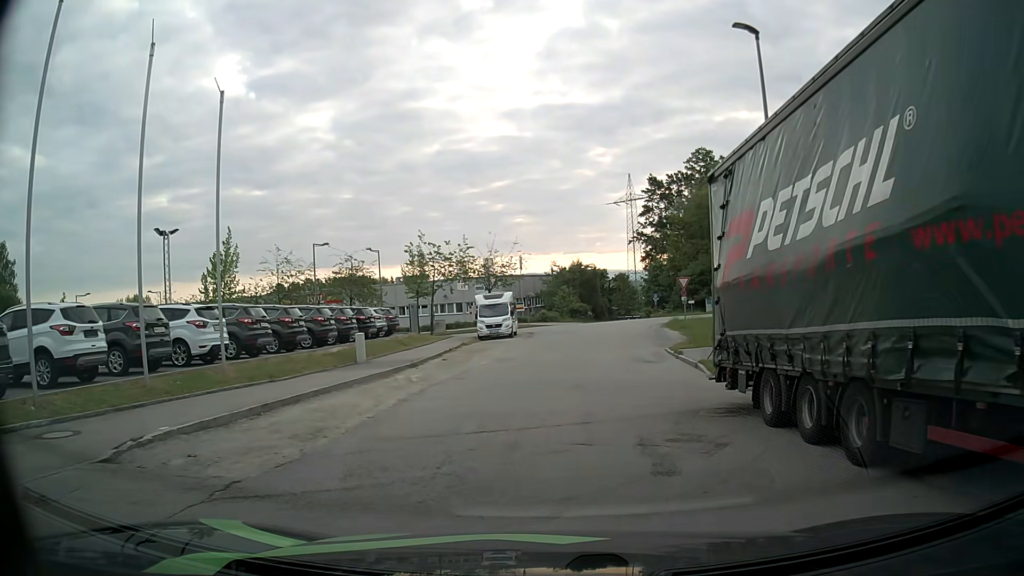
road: secondary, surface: asphalt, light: Day
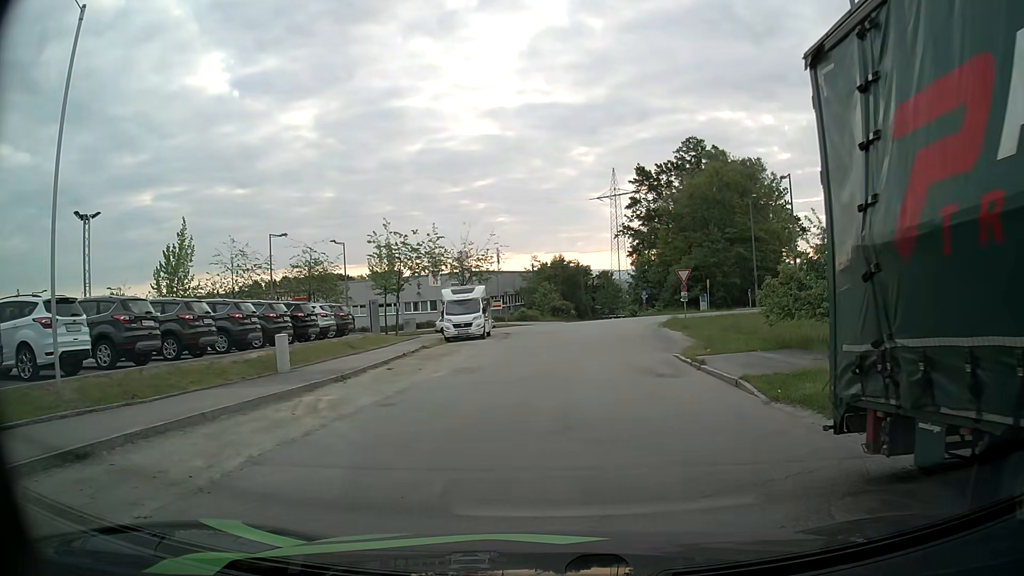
(+0.1, +5.8) m; +2°
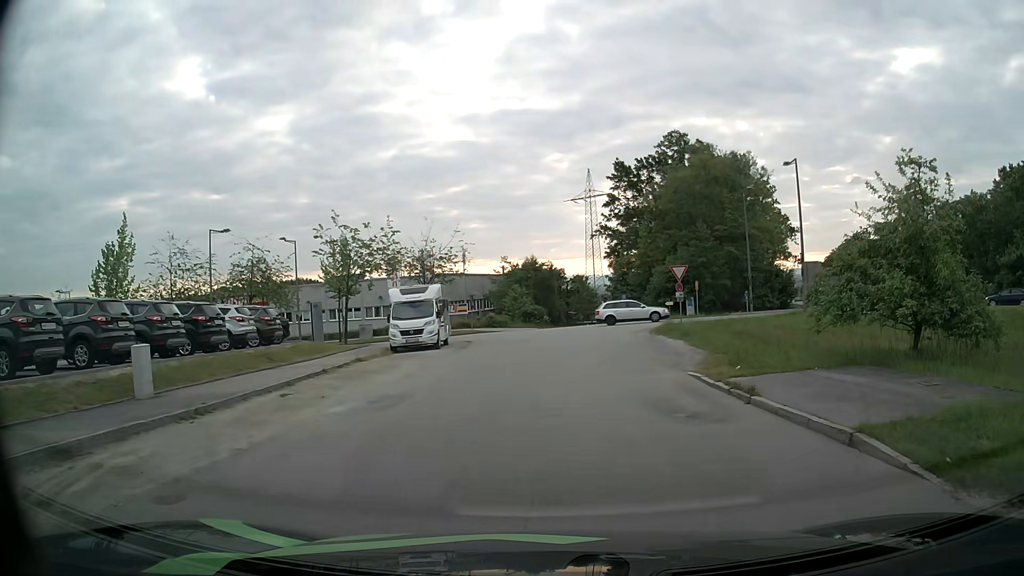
(+0.1, +6.1) m; +2°
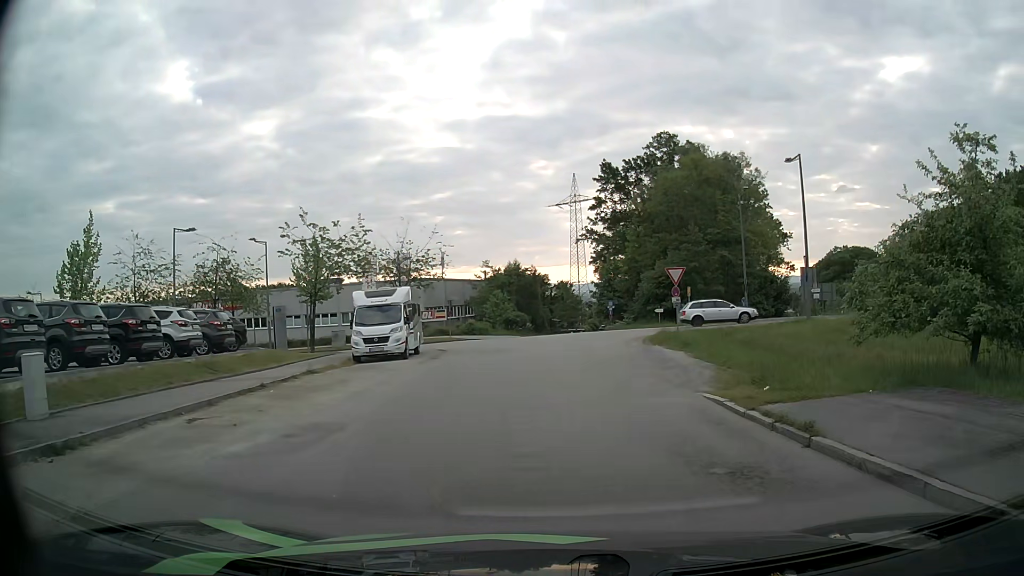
(0.0, +3.1) m; +1°
(0, +10) (+1, +20) (+2, +30) (+1, +40) (-7, +46) (-16, +49) (-26, +50) (-36, +52) (-46, +54) (-56, +56) m
